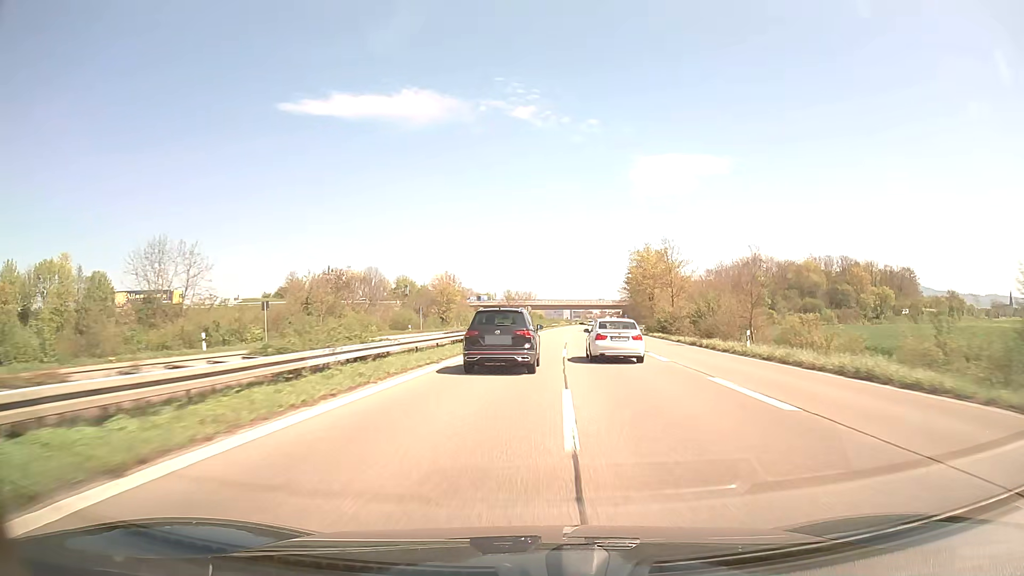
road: trunk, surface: asphalt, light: Day
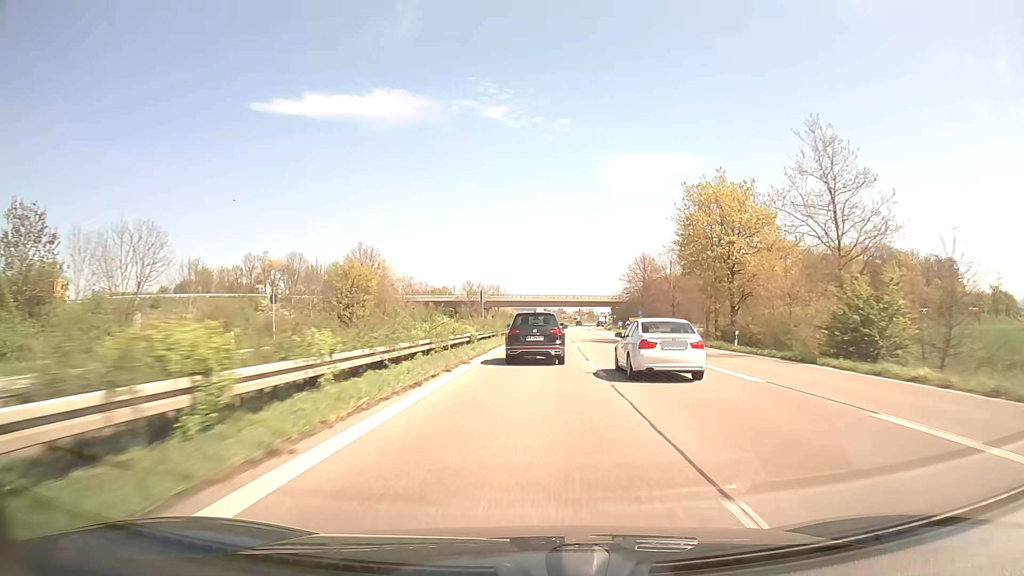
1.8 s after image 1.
(+1.0, +44.5) m; +2°
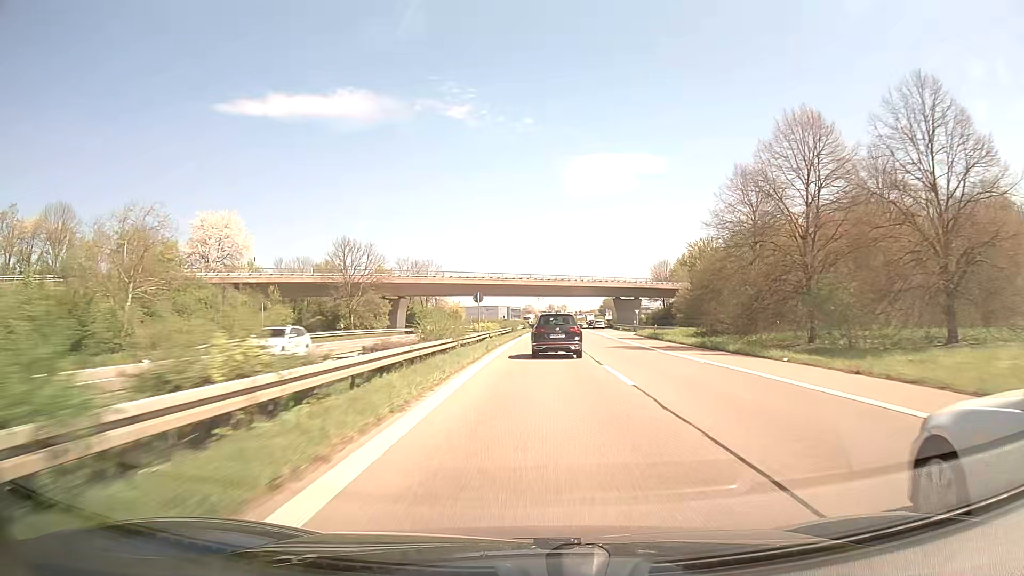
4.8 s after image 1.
(+2.3, +75.9) m; +3°
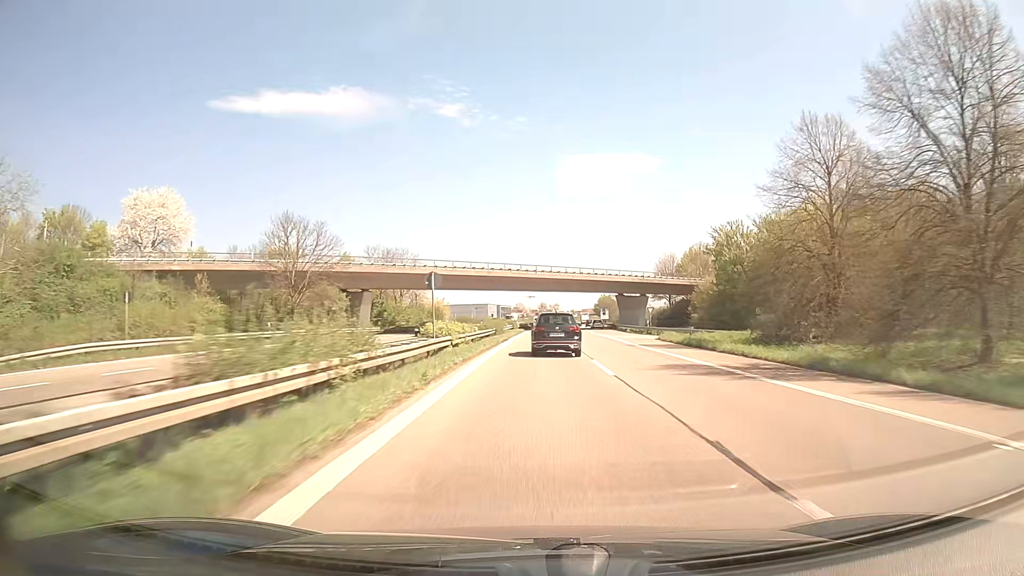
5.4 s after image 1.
(+0.1, +15.2) m; +1°
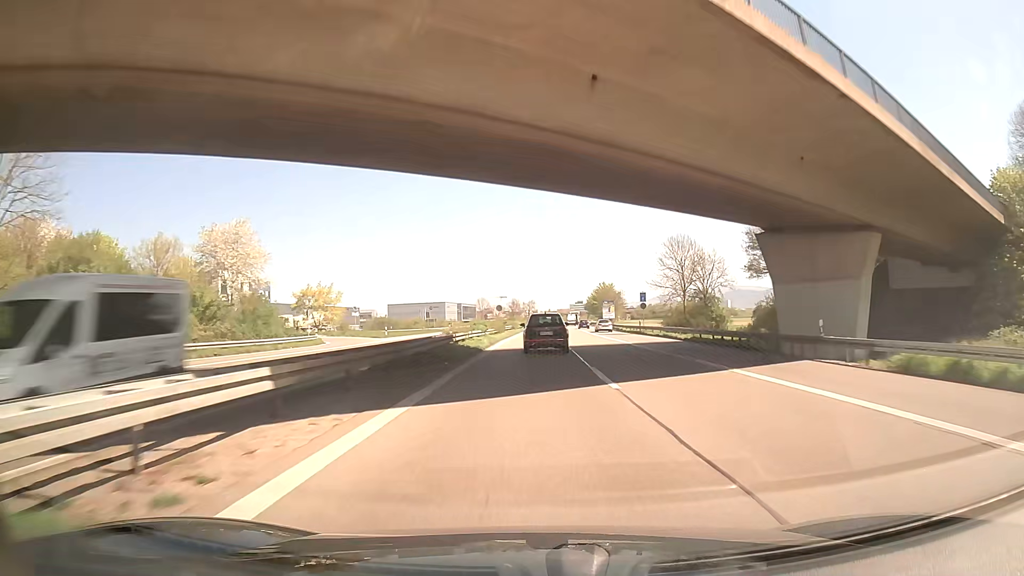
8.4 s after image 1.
(+1.9, +75.8) m; +3°
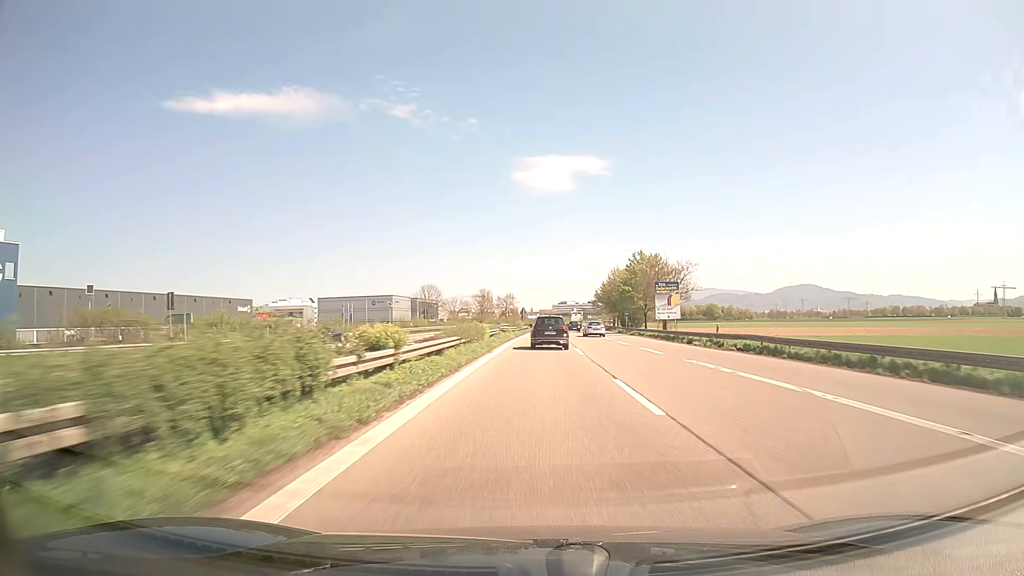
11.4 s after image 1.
(+1.1, +76.1) m; +2°
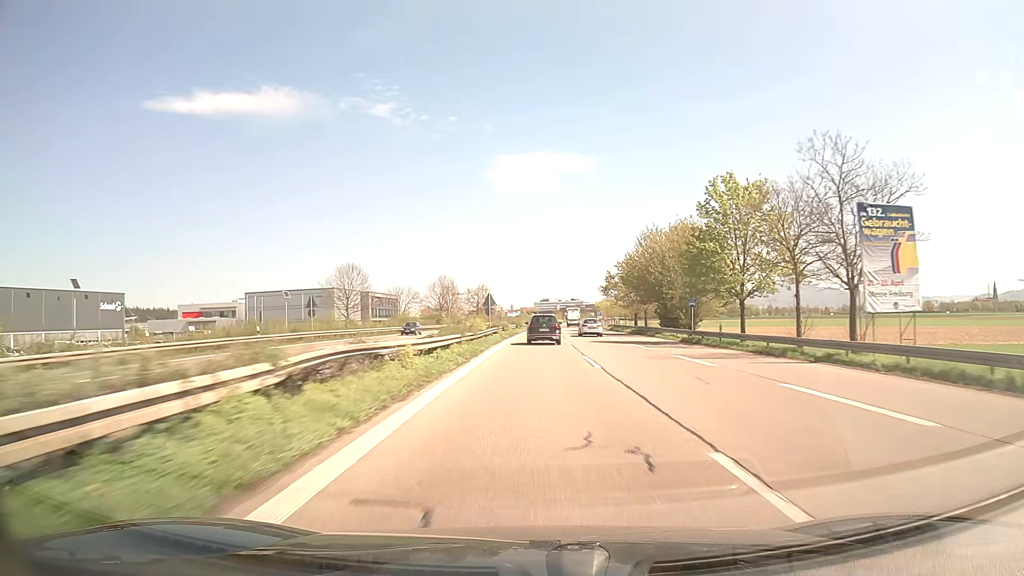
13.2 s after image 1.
(+0.7, +45.9) m; +2°
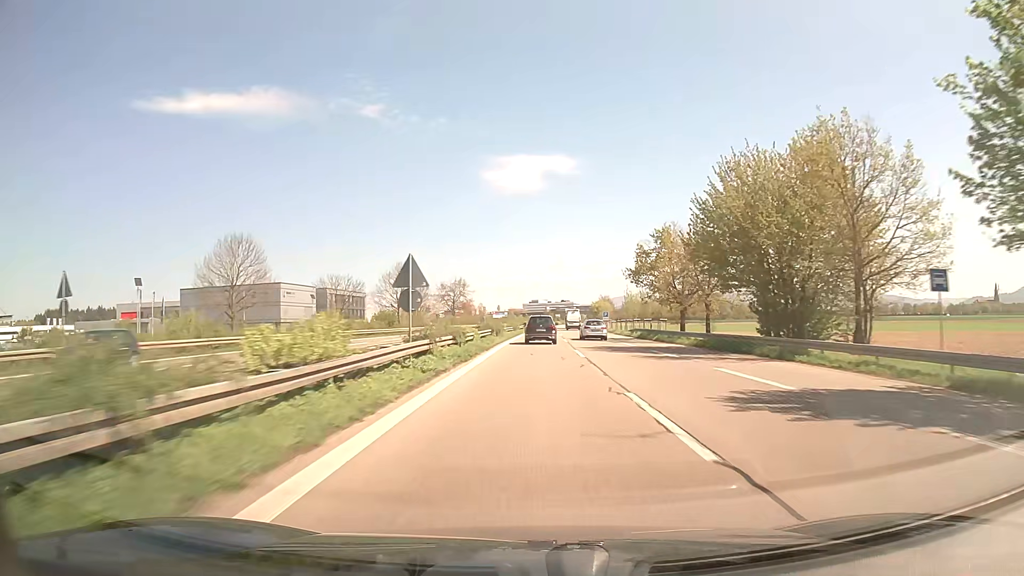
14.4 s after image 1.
(+0.3, +30.8) m; +1°
(0, +10) (0, +20) (0, +30) (0, +40) (+1, +50) (+1, +60) (+1, +70) (+2, +80) (+2, +90) (+2, +100) m
